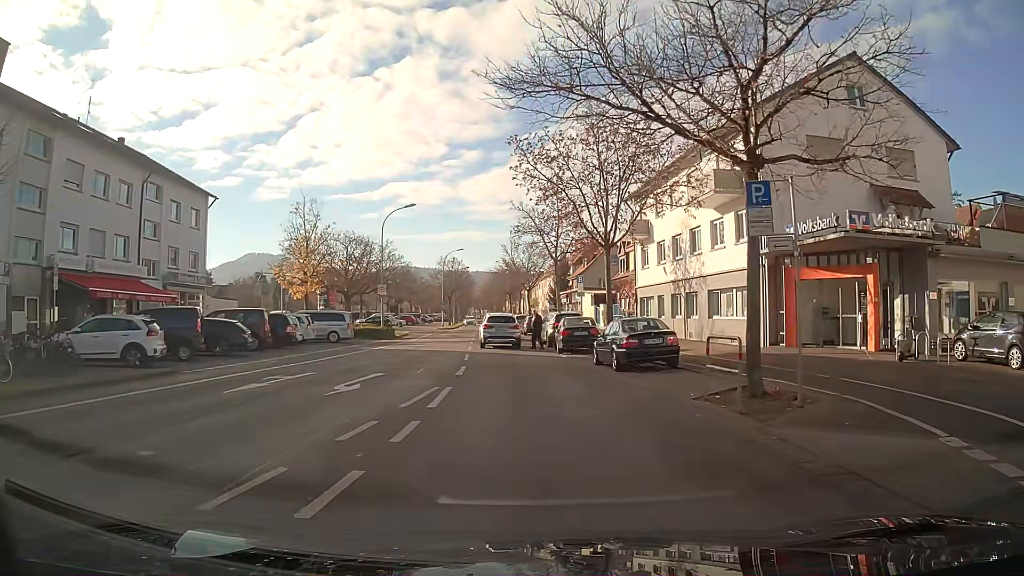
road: tertiary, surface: asphalt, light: Day
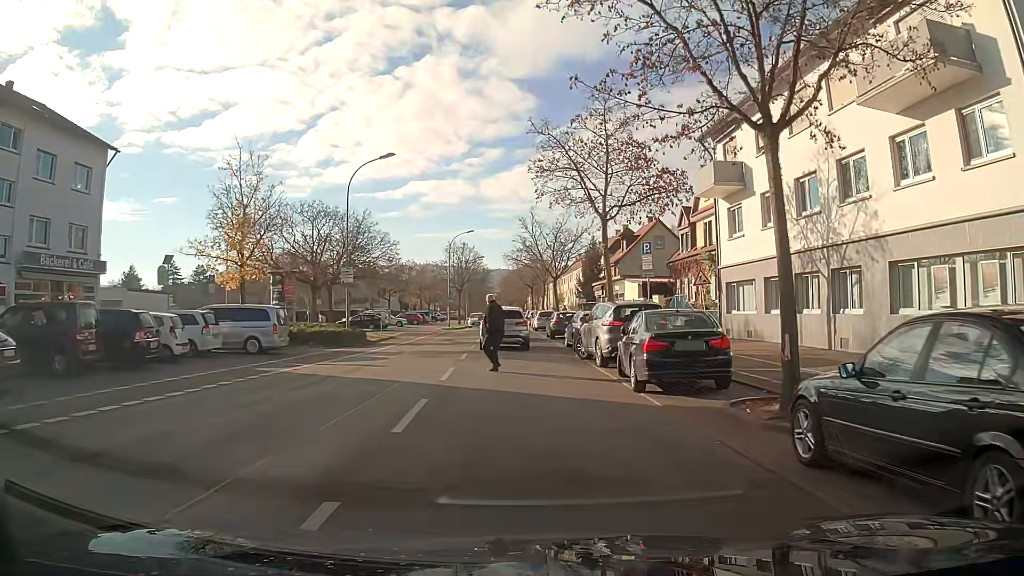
(-0.2, +14.8) m; -2°
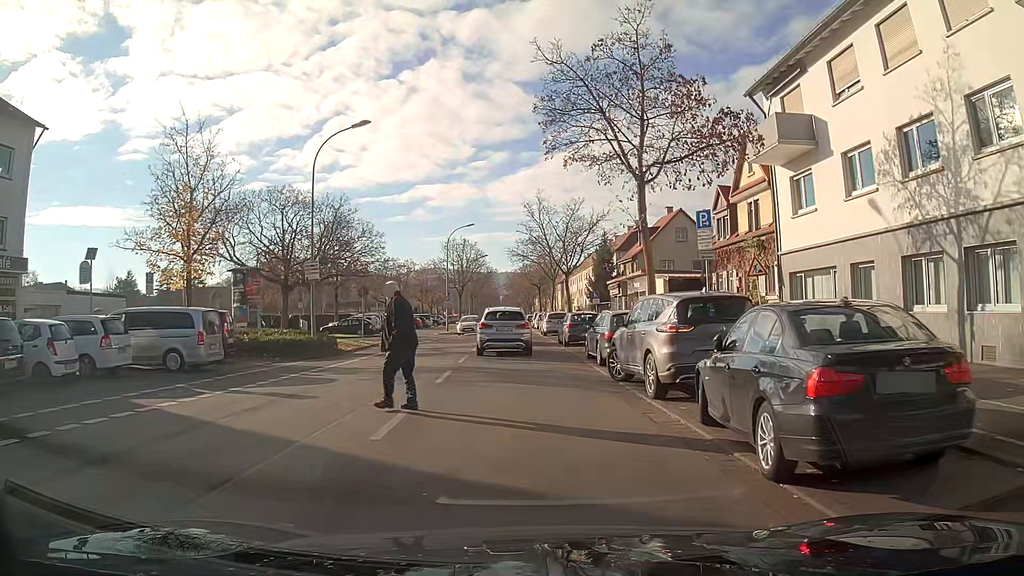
(0.0, +6.6) m; -1°
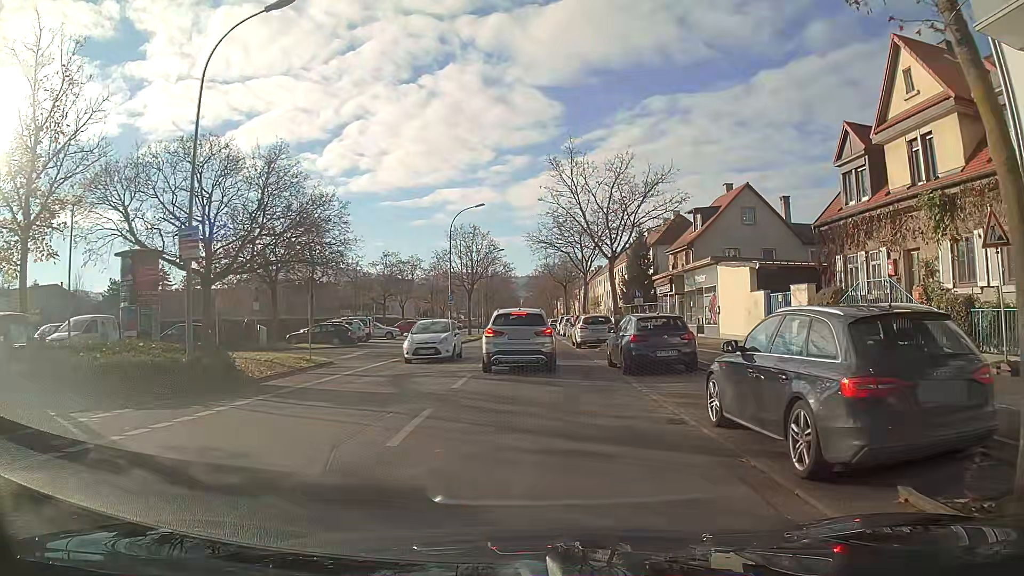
(-0.2, +12.2) m; -1°
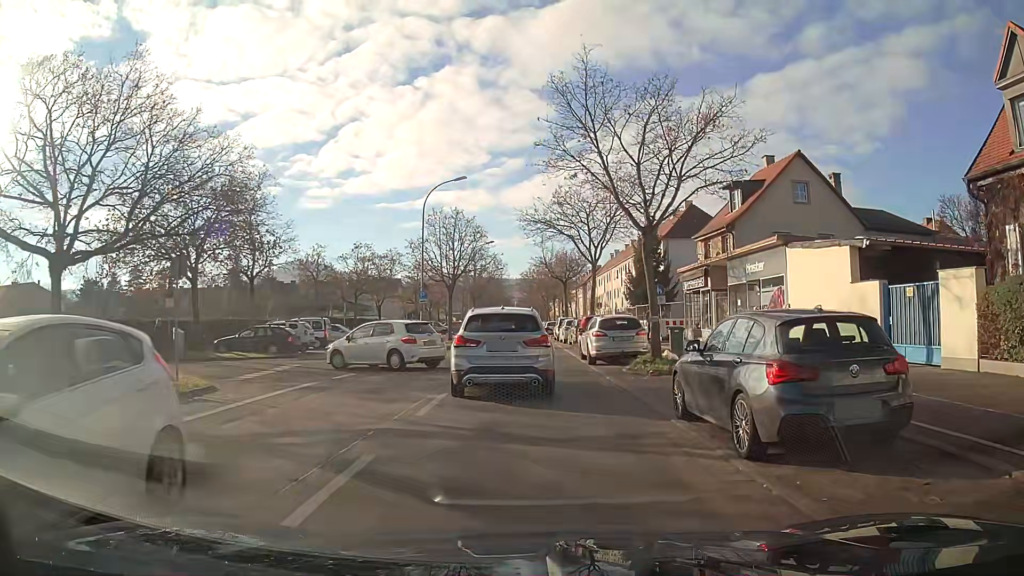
(0.0, +9.4) m; 0°
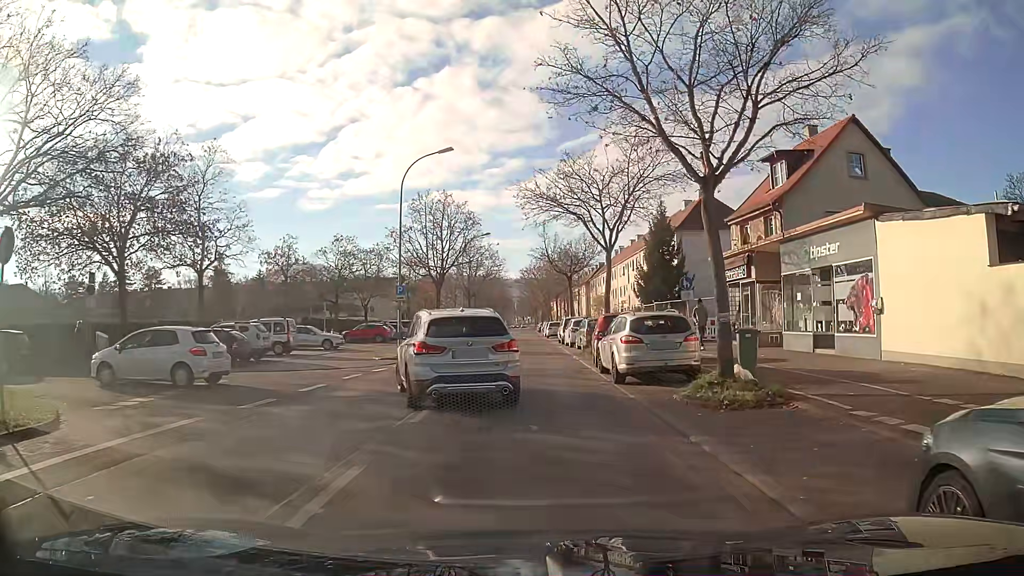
(0.0, +6.4) m; 0°
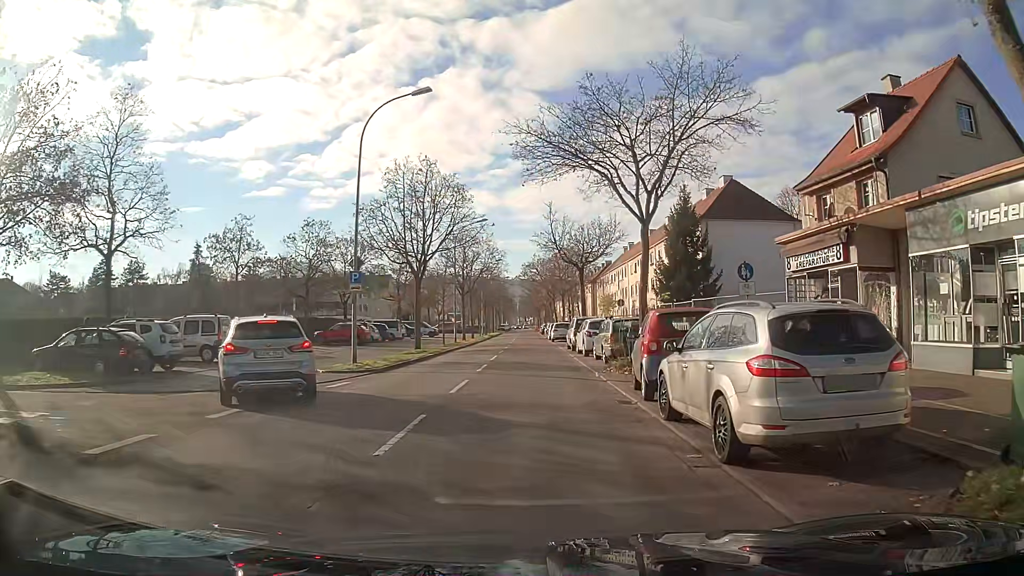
(0.0, +8.4) m; 0°
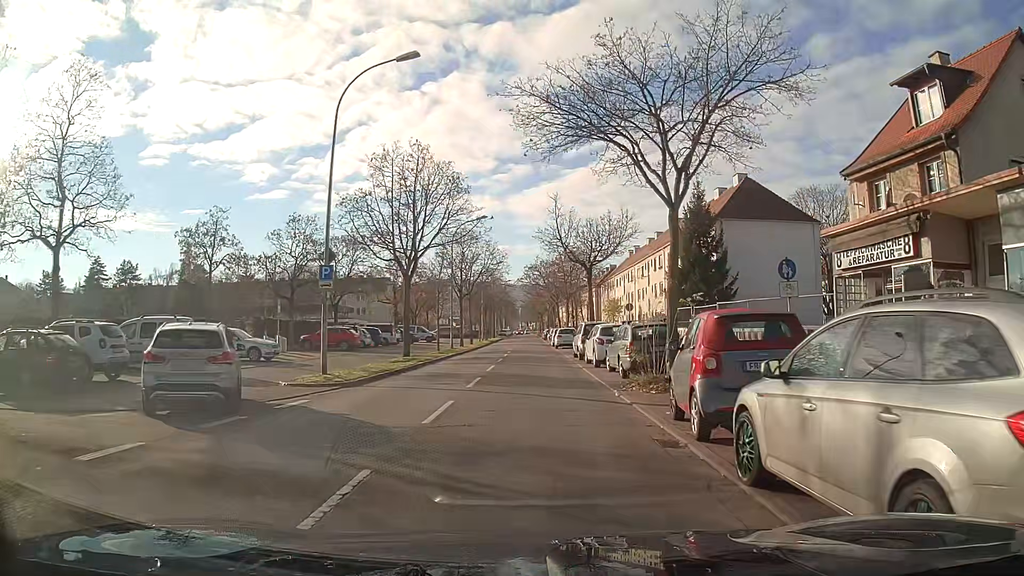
(0.0, +3.6) m; 0°
(0, +10) (0, +20) (0, +30) (0, +40) (0, +50) (0, +60) (0, +70) (0, +80) (0, +90) (0, +100) m
